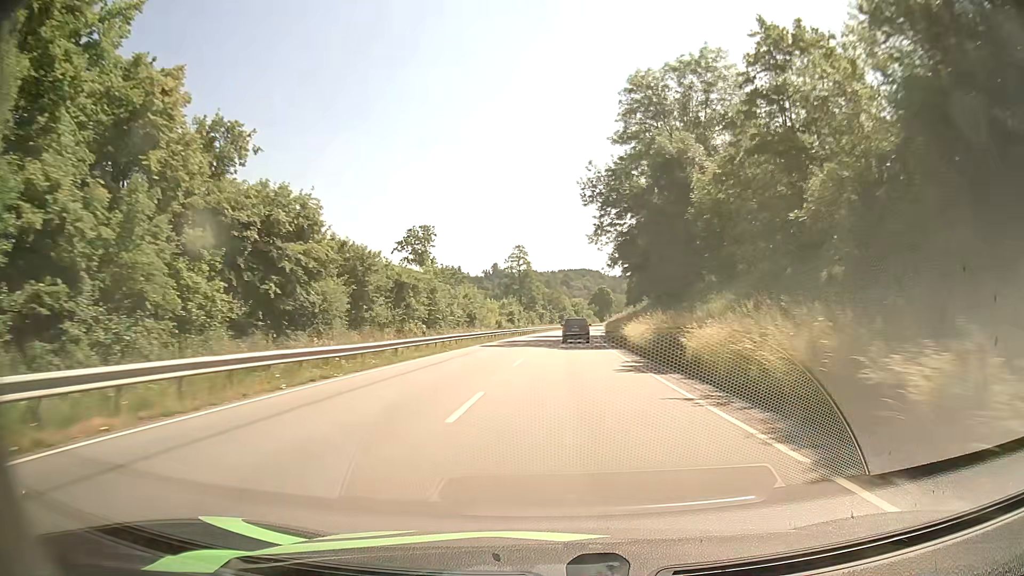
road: primary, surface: asphalt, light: Day
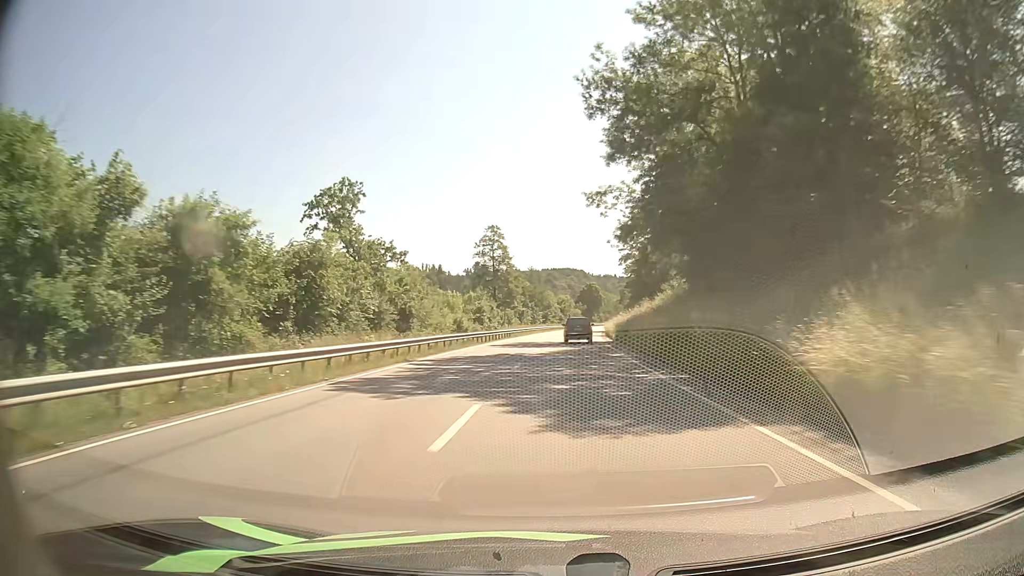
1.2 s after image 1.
(+0.3, +26.2) m; +1°
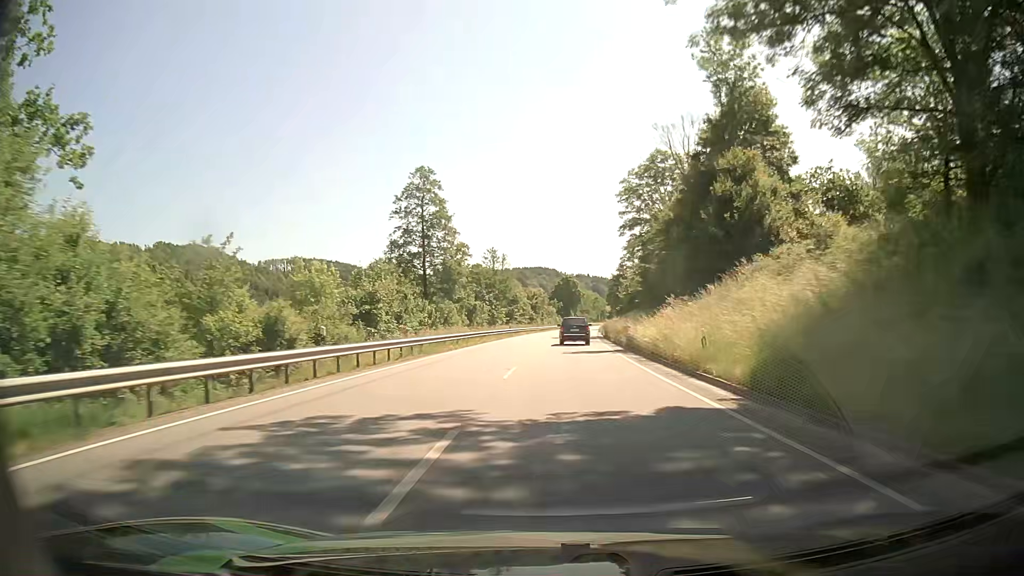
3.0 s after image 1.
(+0.9, +38.8) m; +3°
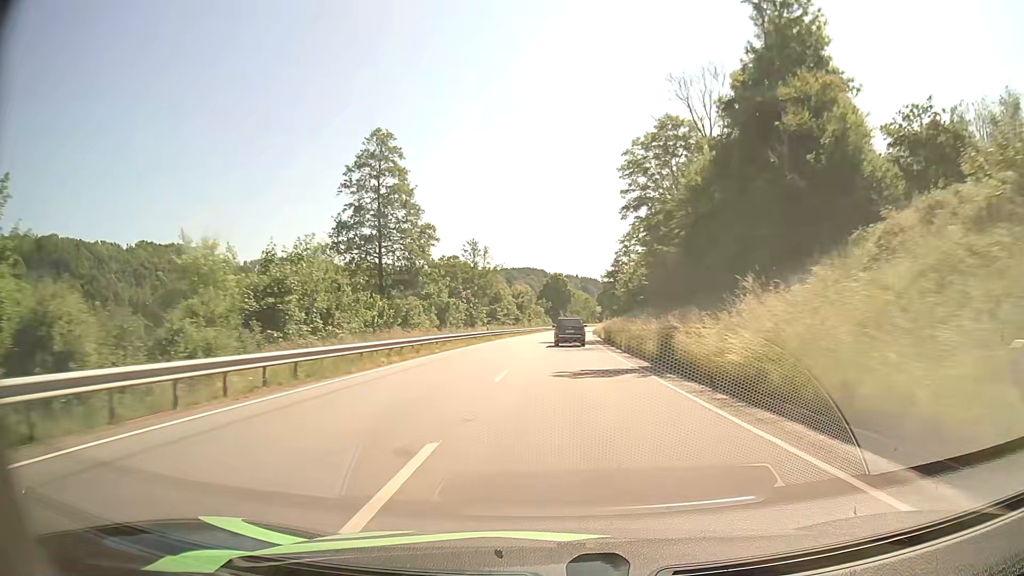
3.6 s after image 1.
(0.0, +12.9) m; 0°
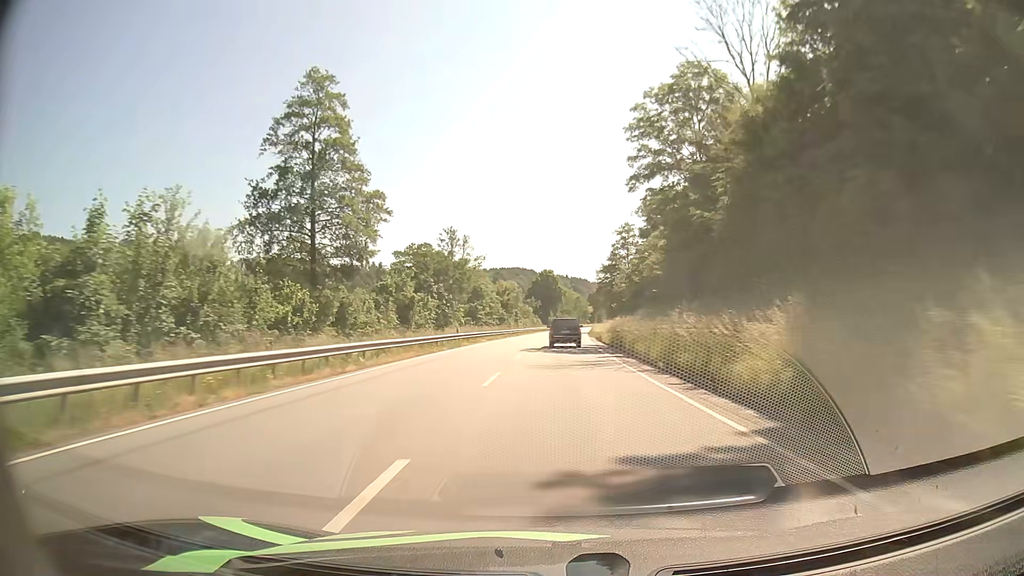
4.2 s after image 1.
(+0.2, +13.0) m; +1°
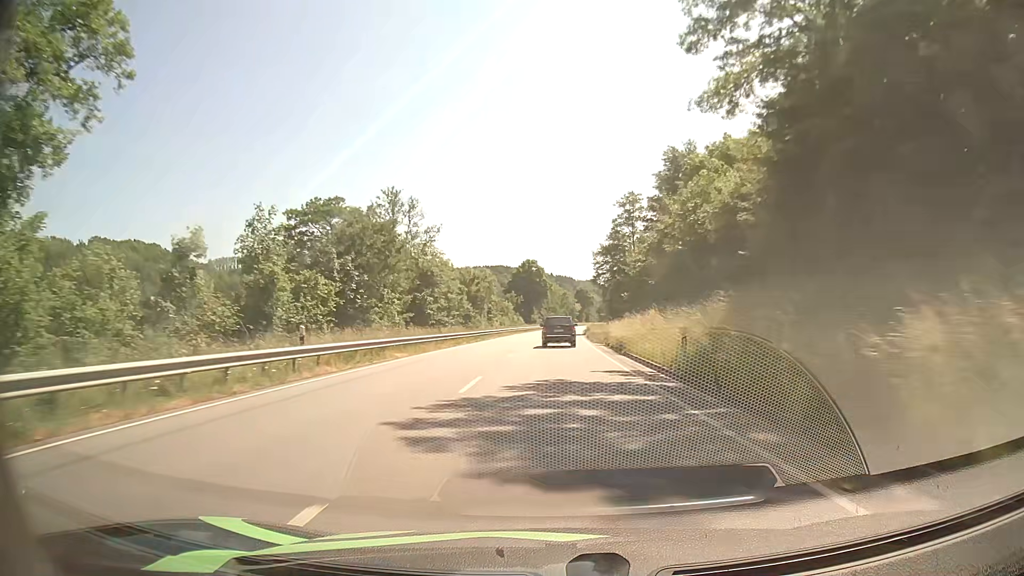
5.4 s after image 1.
(+0.3, +25.9) m; +1°
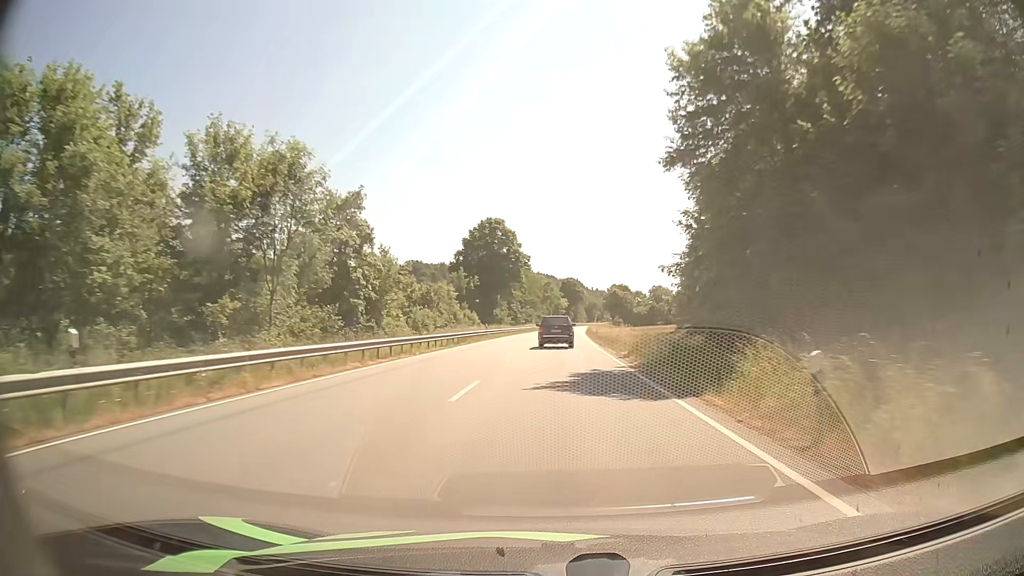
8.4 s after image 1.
(+1.0, +61.6) m; +1°
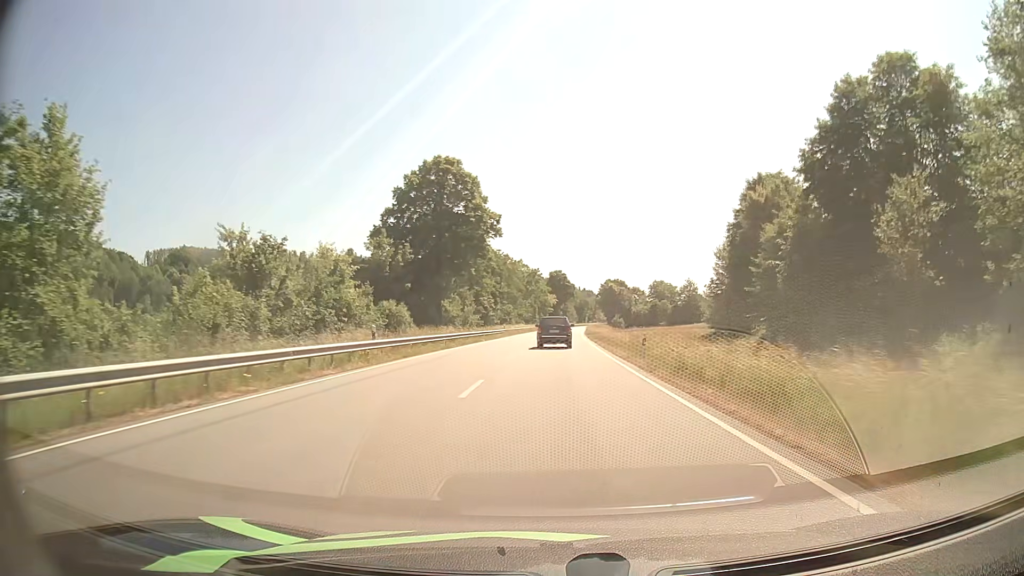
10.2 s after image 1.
(+0.5, +35.5) m; +1°
(0, +10) (0, +20) (0, +30) (+1, +40) (+1, +50) (+1, +60) (+2, +70) (+2, +80) (+3, +90) (+3, +100) m
